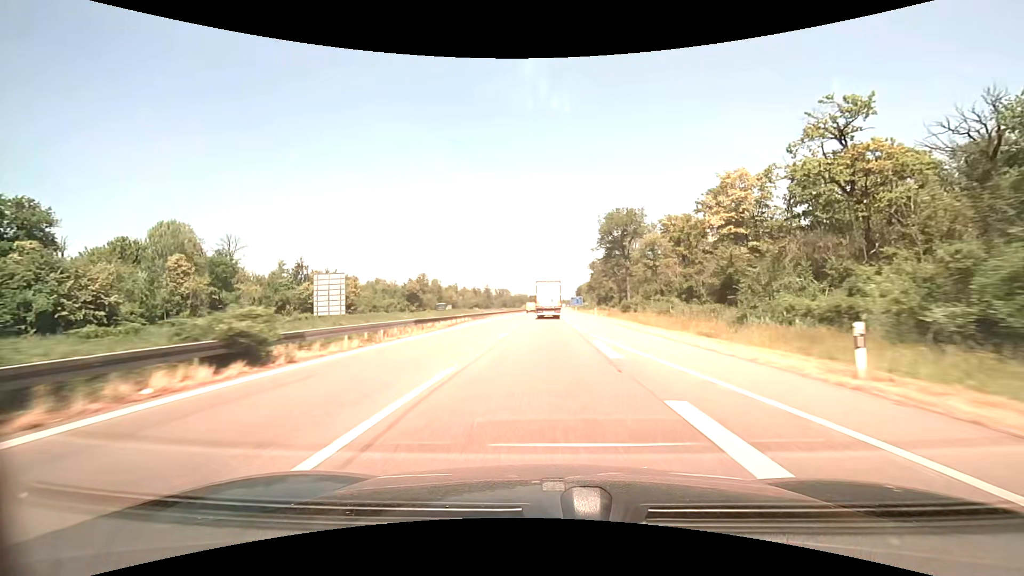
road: motorway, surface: asphalt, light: Day
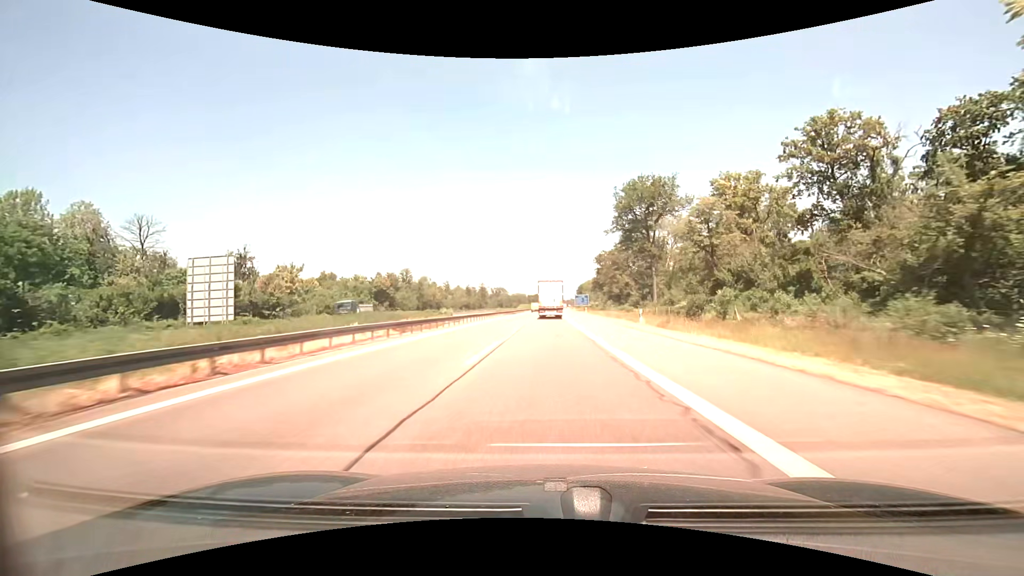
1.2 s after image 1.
(+0.1, +28.1) m; 0°
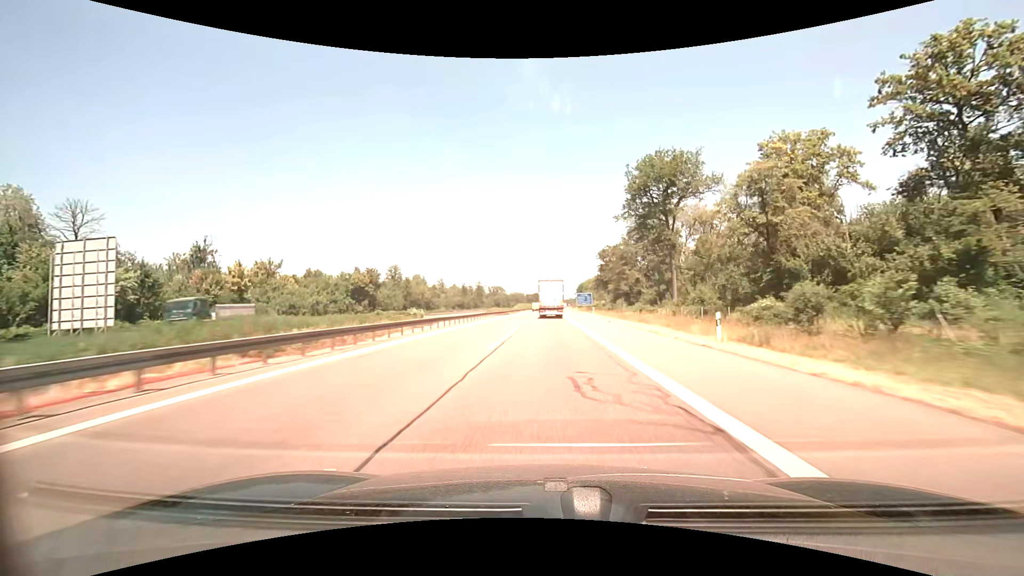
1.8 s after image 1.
(0.0, +14.0) m; 0°
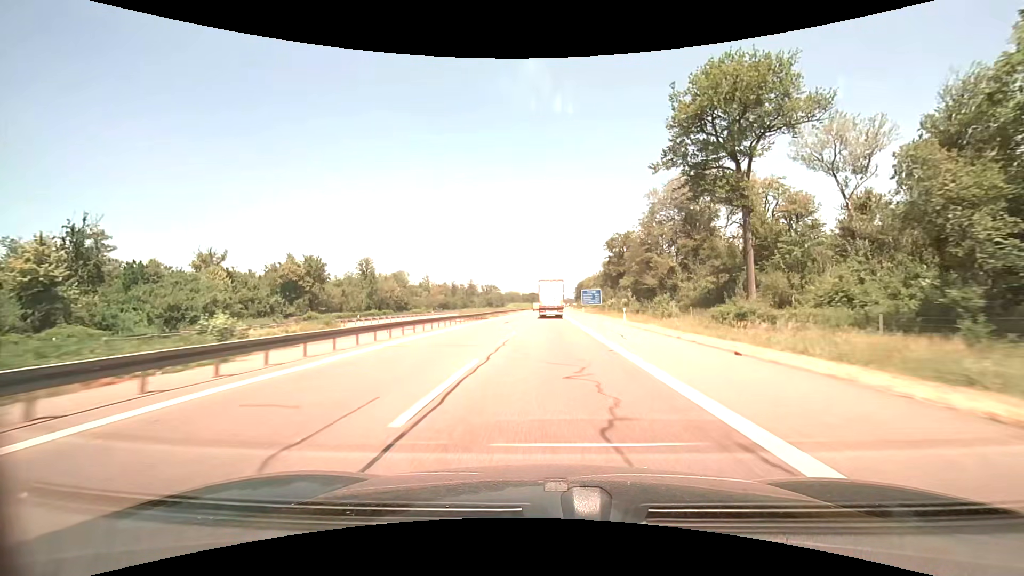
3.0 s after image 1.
(0.0, +28.0) m; 0°
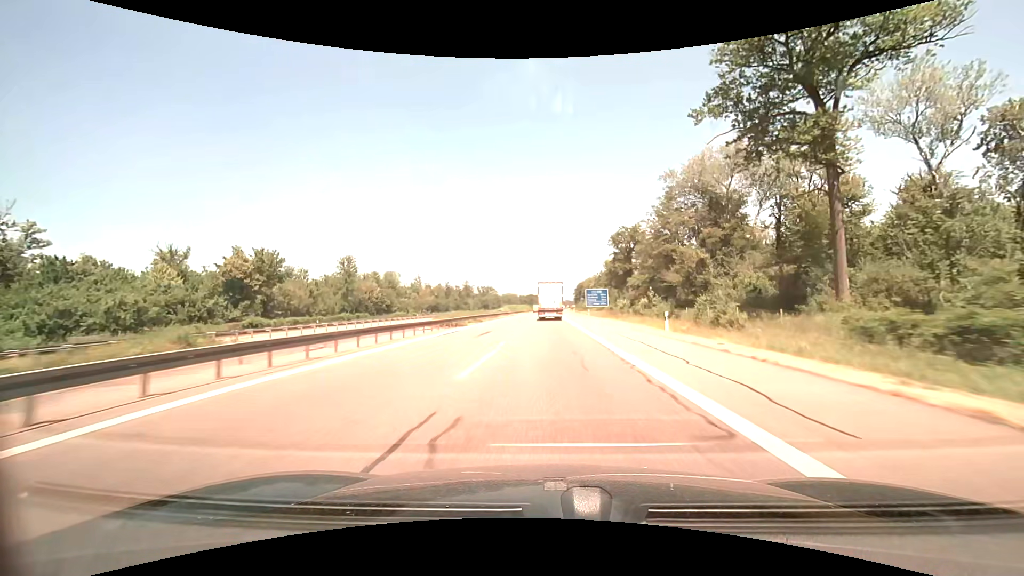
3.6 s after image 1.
(0.0, +14.0) m; 0°
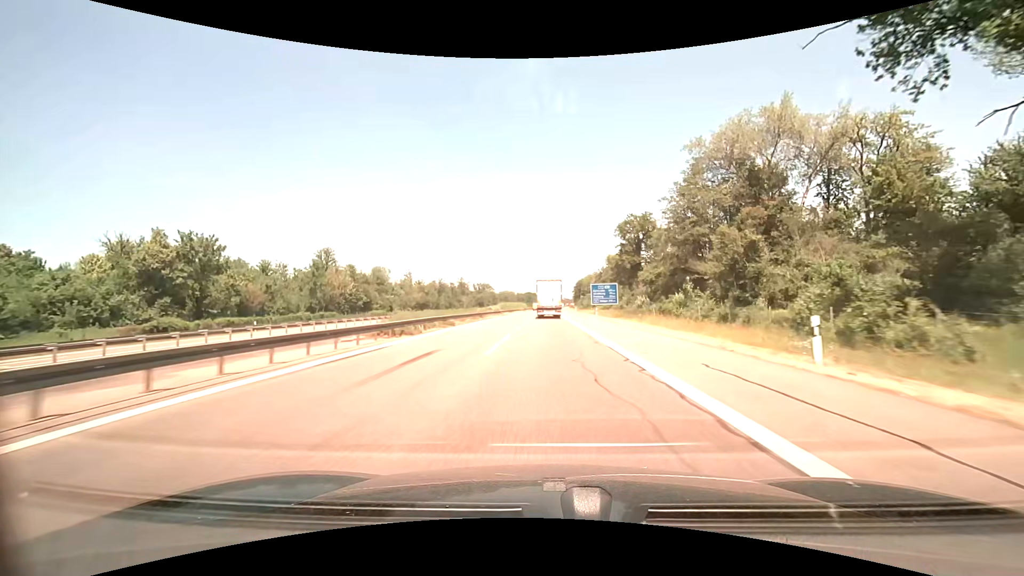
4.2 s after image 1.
(0.0, +14.0) m; 0°
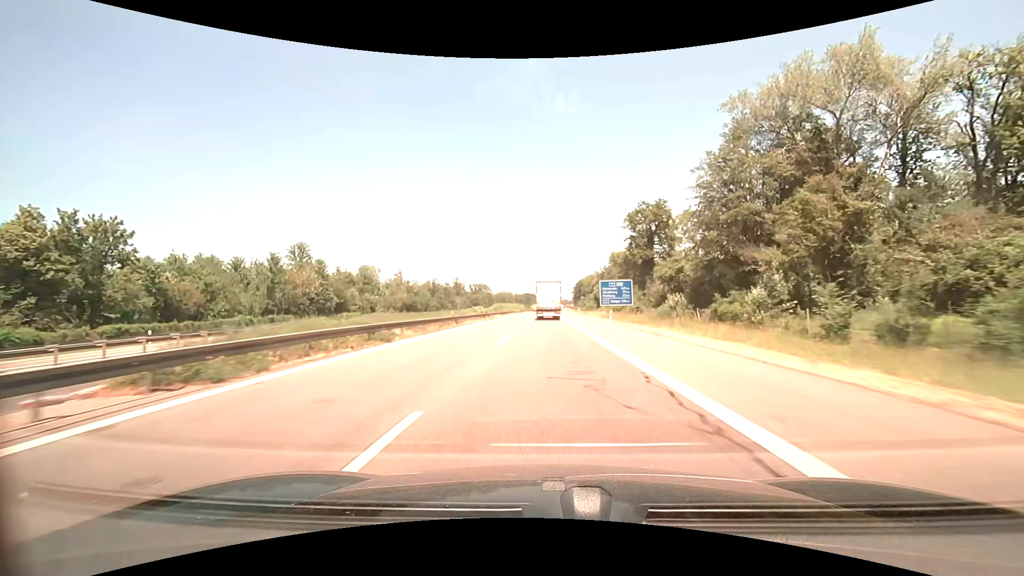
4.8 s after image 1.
(0.0, +14.0) m; 0°
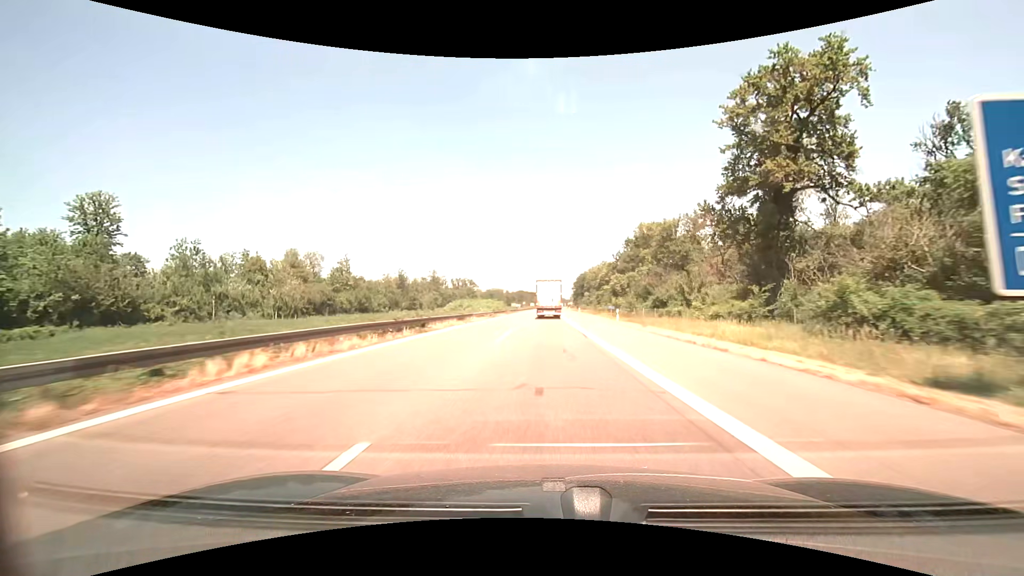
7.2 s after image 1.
(+0.1, +55.9) m; 0°
(0, +10) (0, +20) (0, +30) (0, +40) (0, +50) (0, +60) (0, +70) (0, +80) (+1, +90) (+1, +100) m
